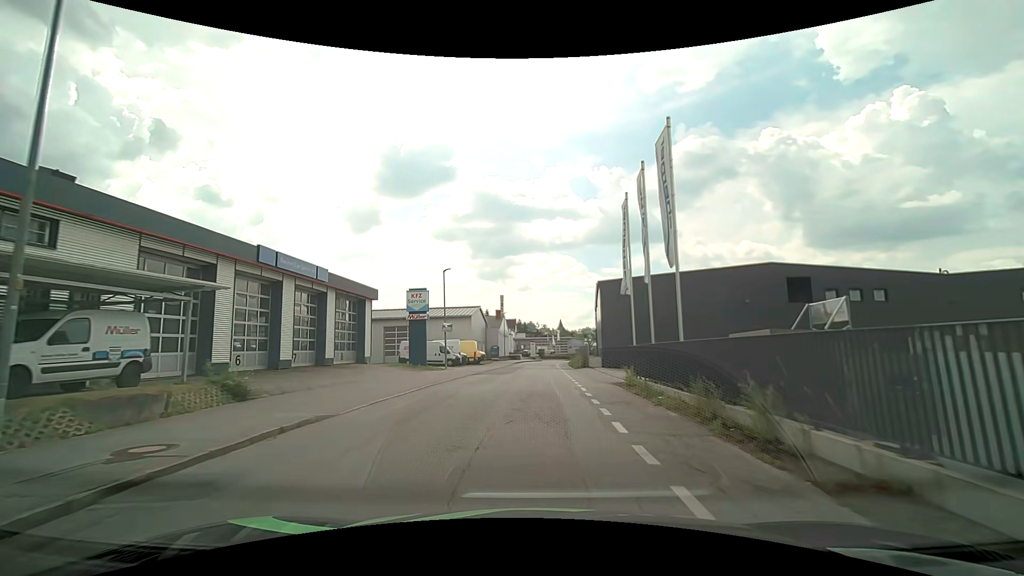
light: Day
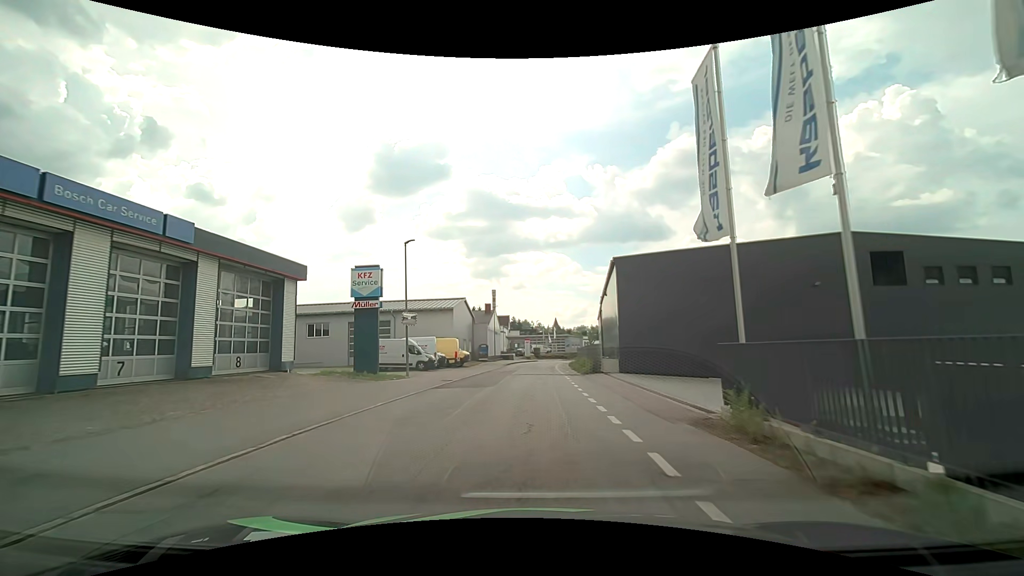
(-0.2, +10.5) m; -1°
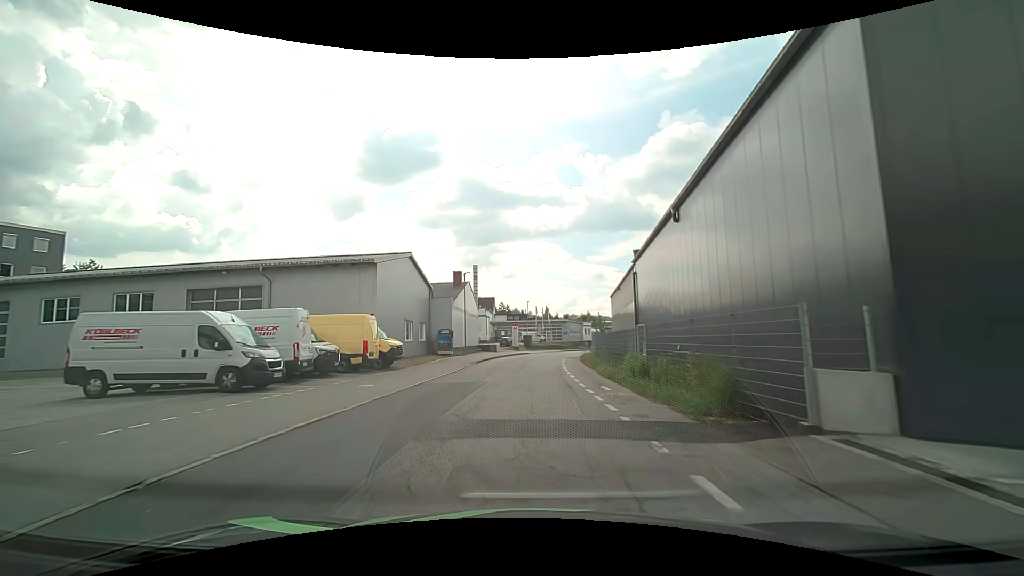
(+0.2, +23.6) m; +1°
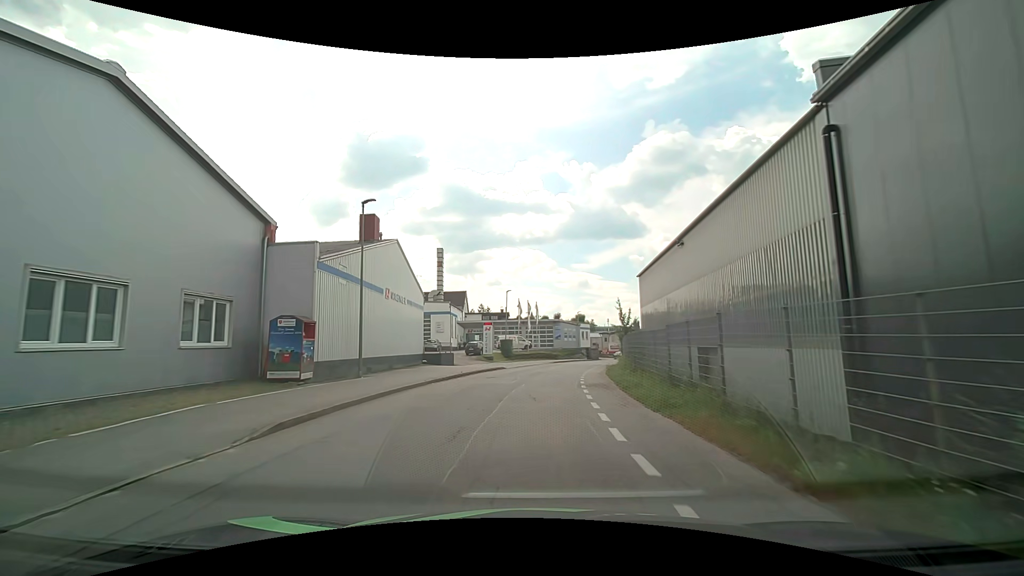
(+0.8, +25.2) m; +2°
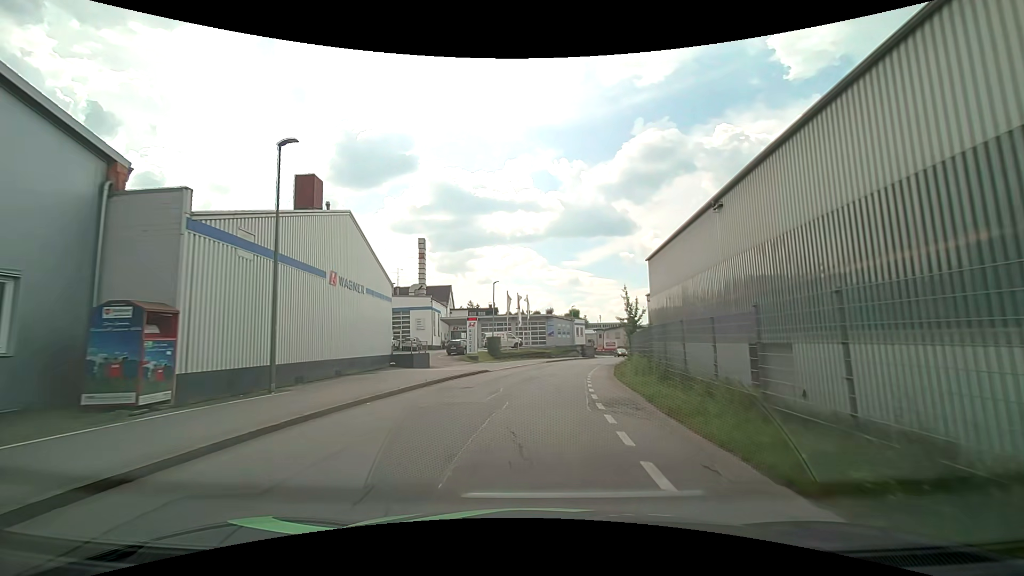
(+0.2, +6.5) m; +2°
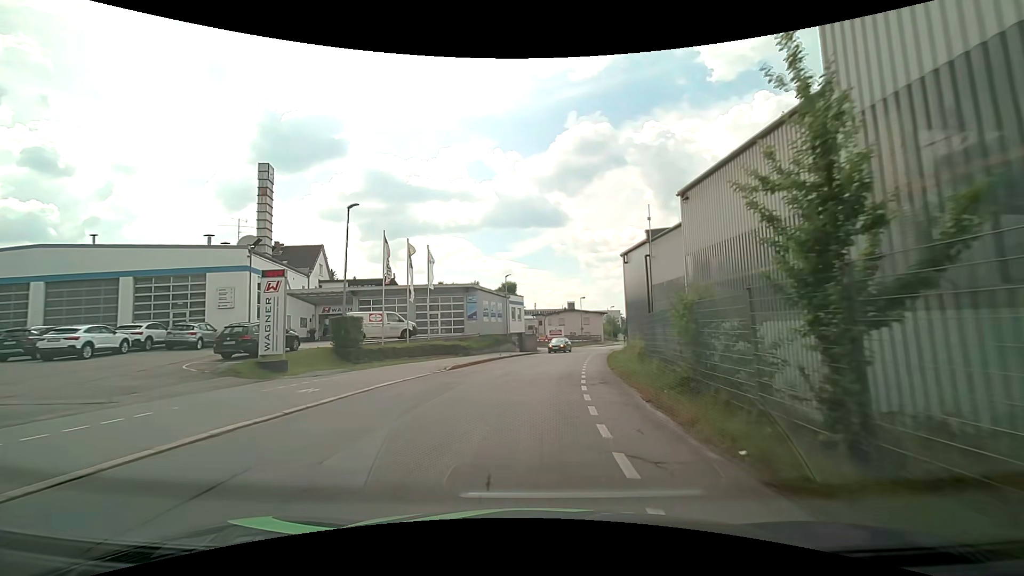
(+1.1, +26.5) m; +5°
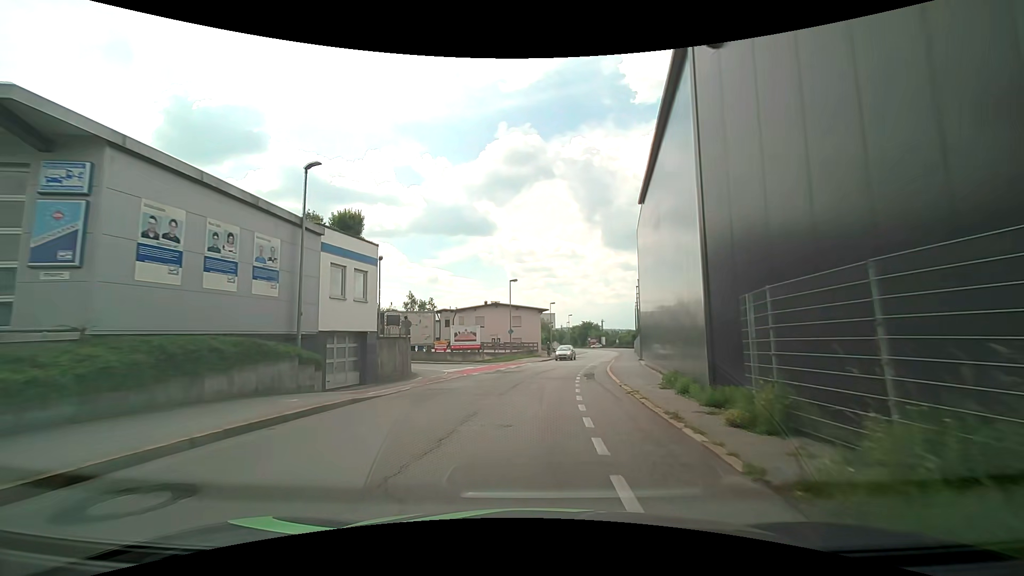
(+2.6, +33.3) m; +9°
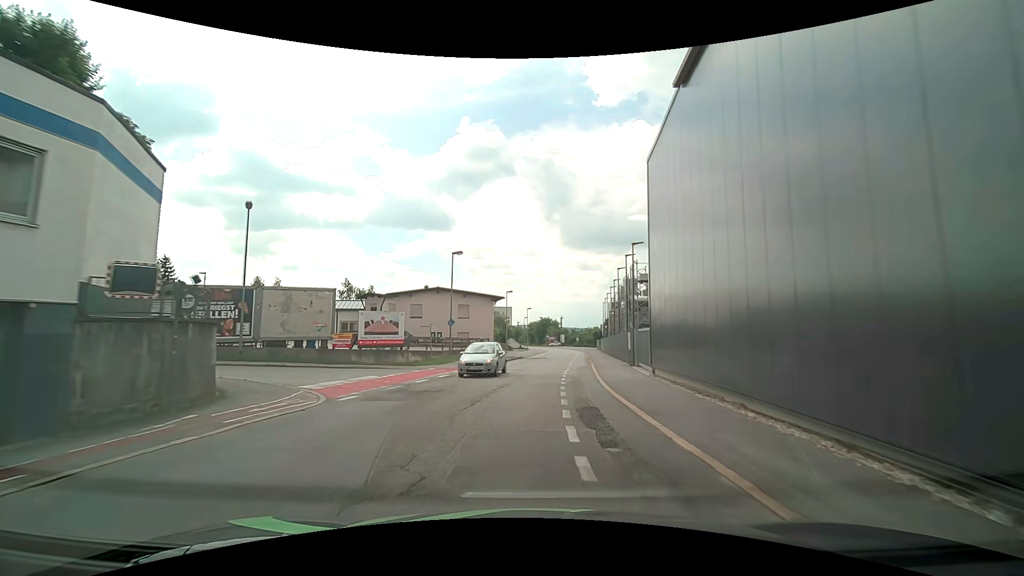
(+0.5, +13.4) m; +5°
(+1, +10) (+2, +20) (+3, +30) (+4, +40) (+5, +50) (+6, +60) (+7, +70) (+8, +80) (+9, +90) (+10, +99) m
